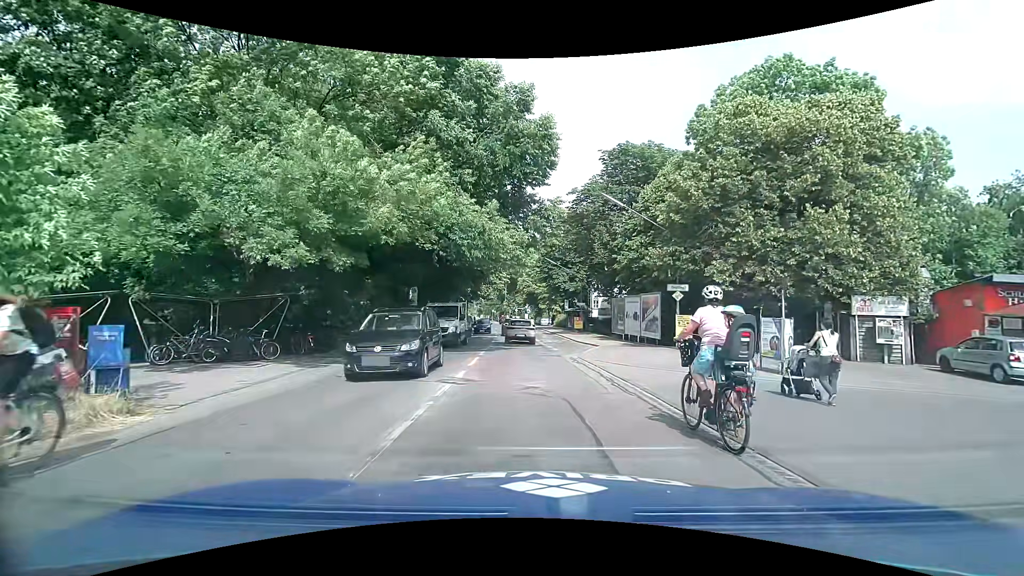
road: tertiary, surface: asphalt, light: Day
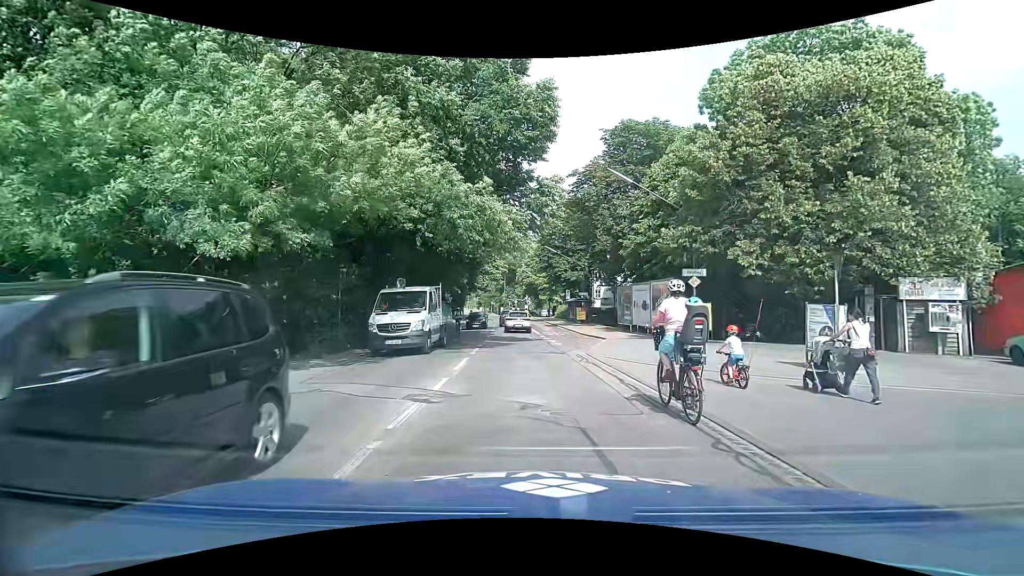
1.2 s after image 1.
(0.0, +2.7) m; +2°
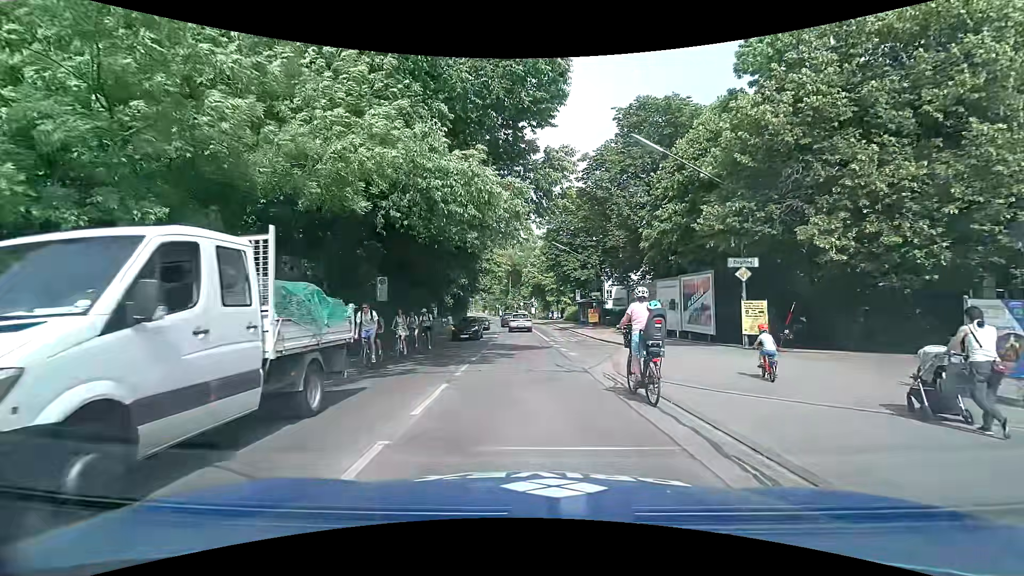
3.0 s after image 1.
(-0.1, +4.8) m; -2°
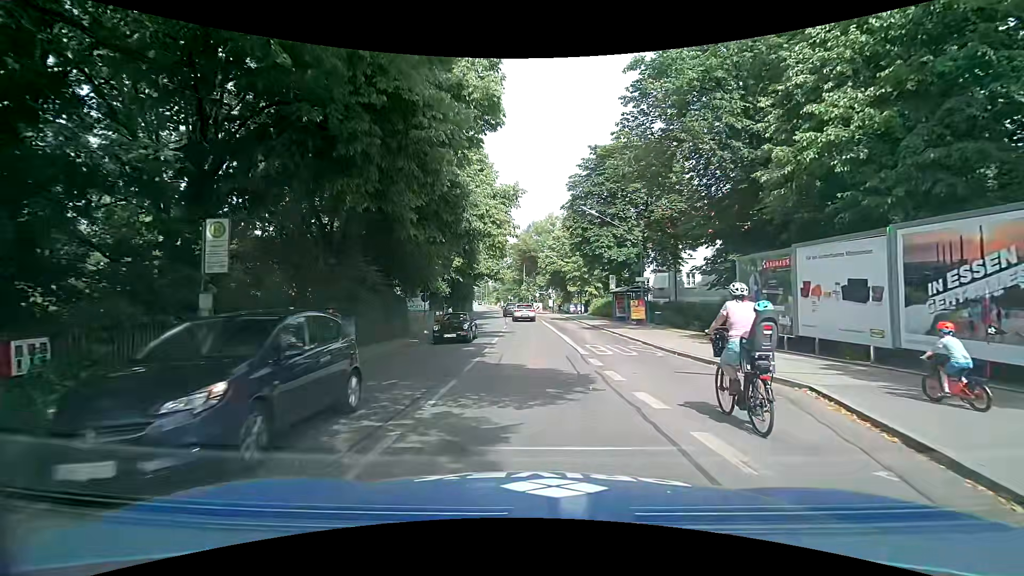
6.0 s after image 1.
(-0.3, +13.6) m; -3°
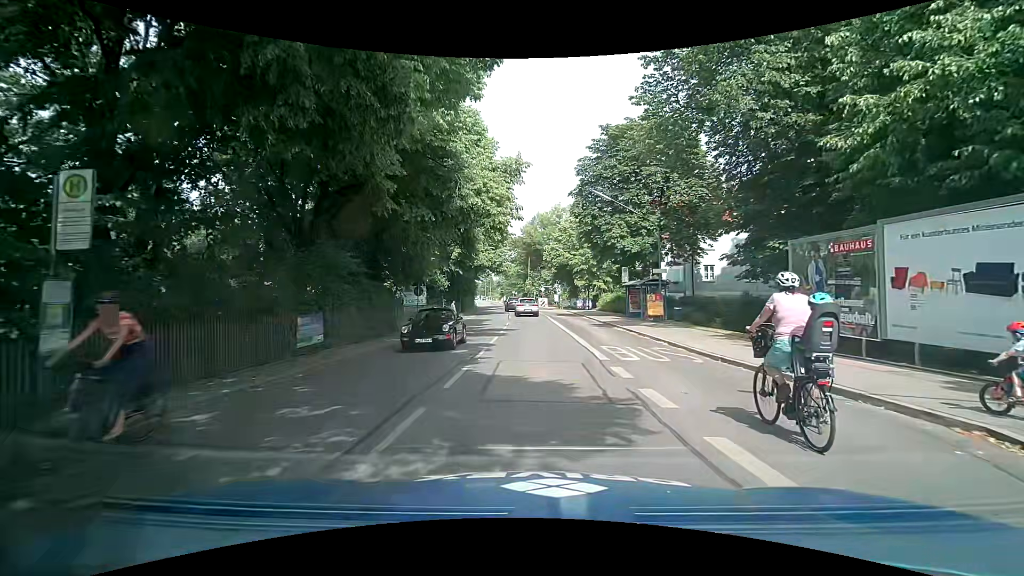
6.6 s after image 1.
(0.0, +3.4) m; +1°
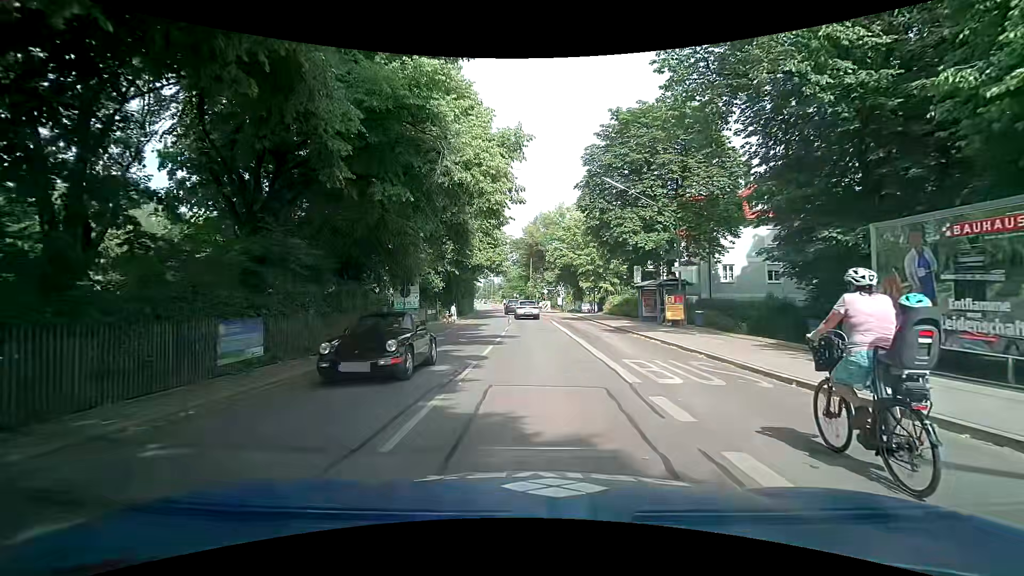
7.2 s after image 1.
(0.0, +3.7) m; -1°
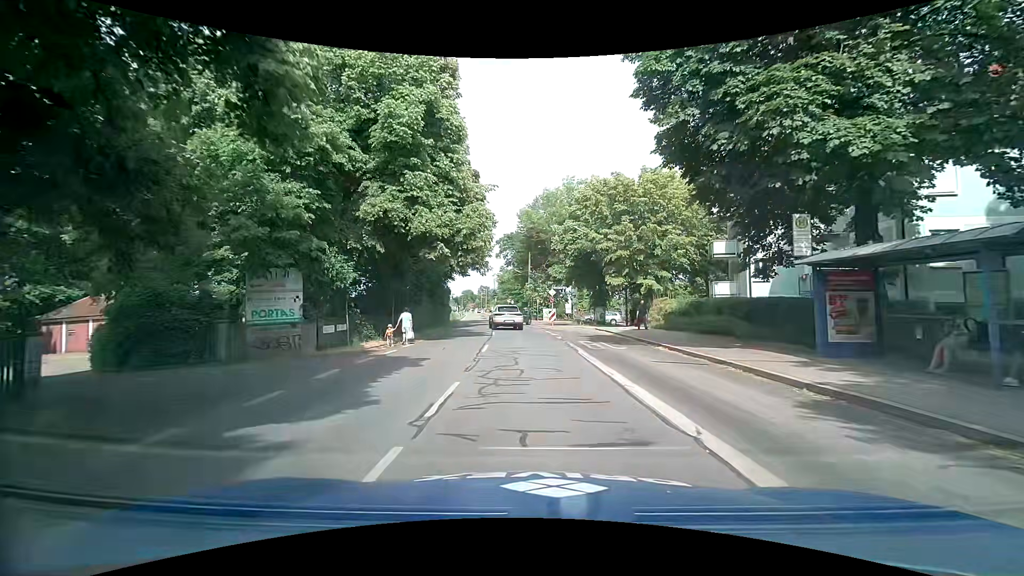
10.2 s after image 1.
(0.0, +20.7) m; 0°
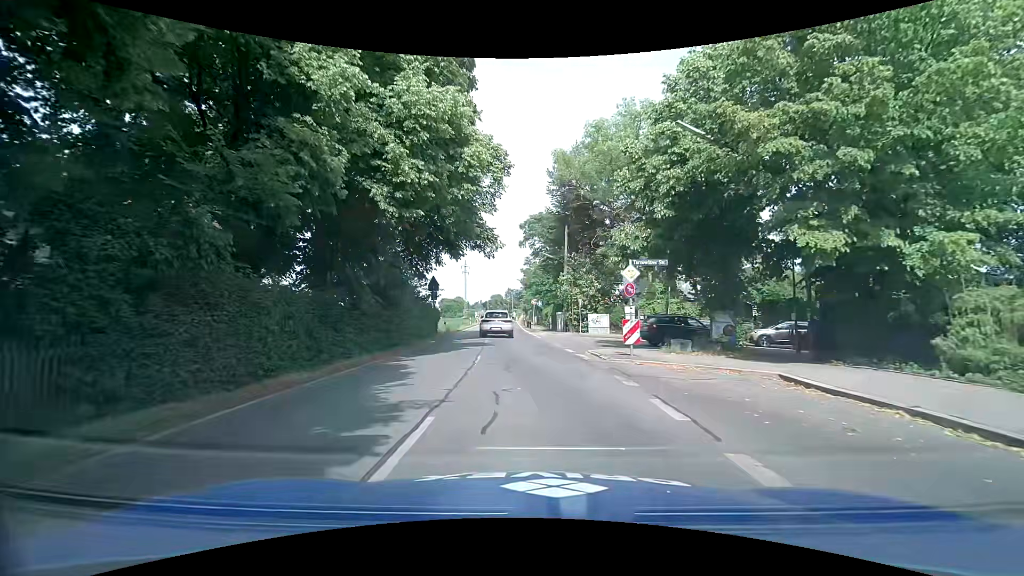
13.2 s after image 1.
(-0.2, +22.4) m; -3°
(0, +10) (-1, +20) (-2, +30) (-2, +40) (-3, +50) (-4, +60) (-4, +70) (-5, +80) (-6, +90) (-6, +100) m
